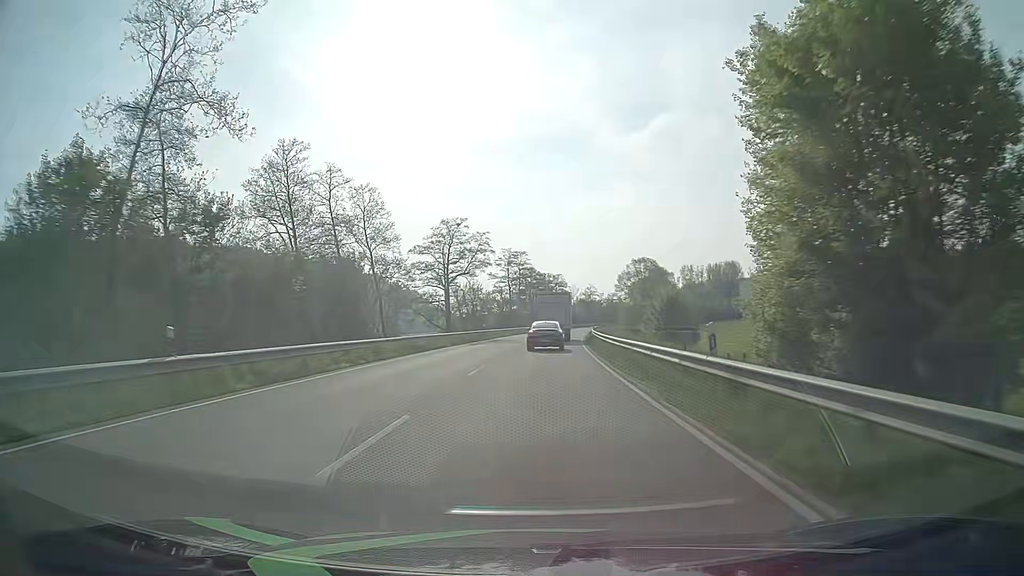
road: primary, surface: asphalt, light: Day
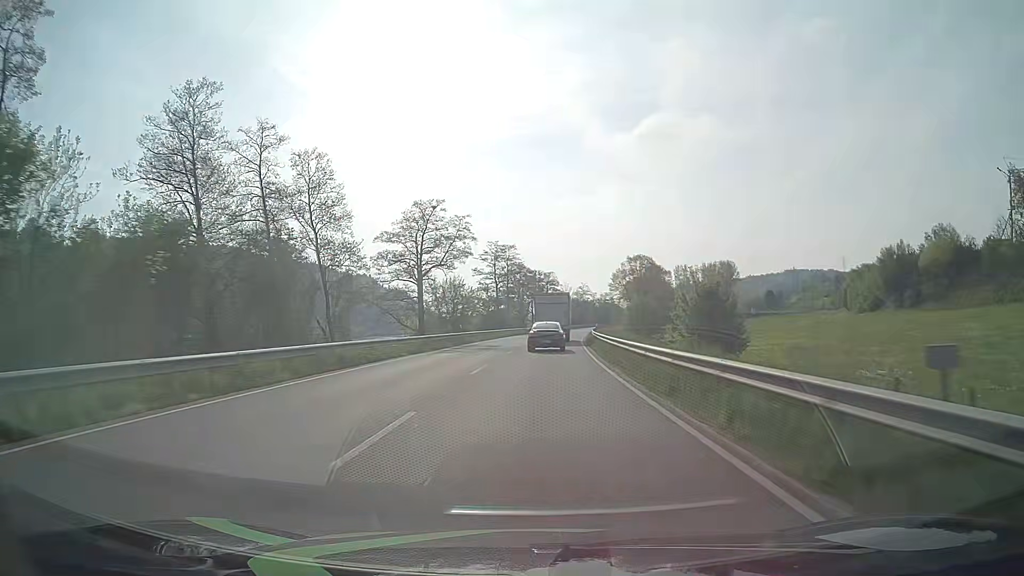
(+0.1, +11.4) m; +1°
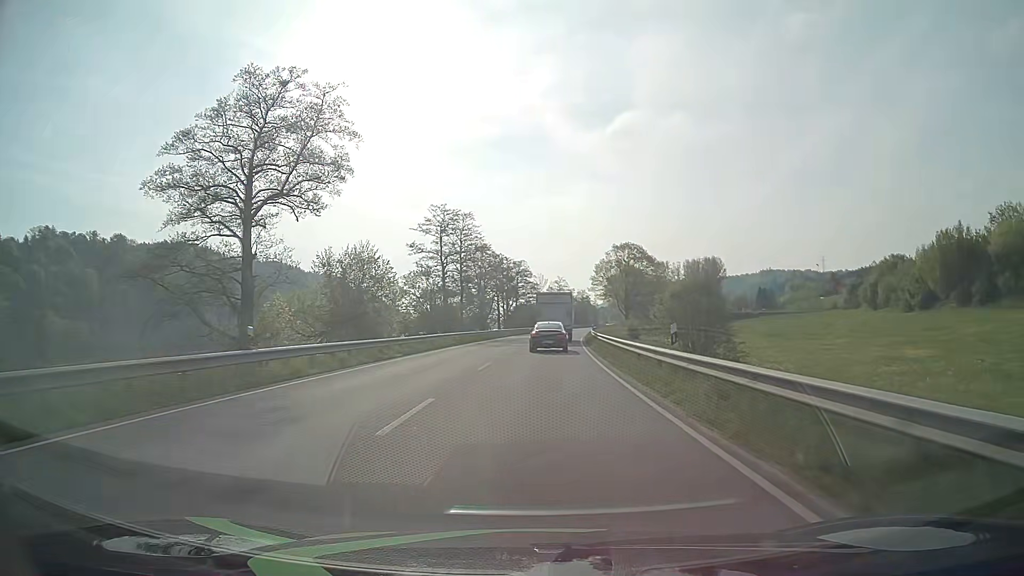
(+0.8, +33.8) m; +3°
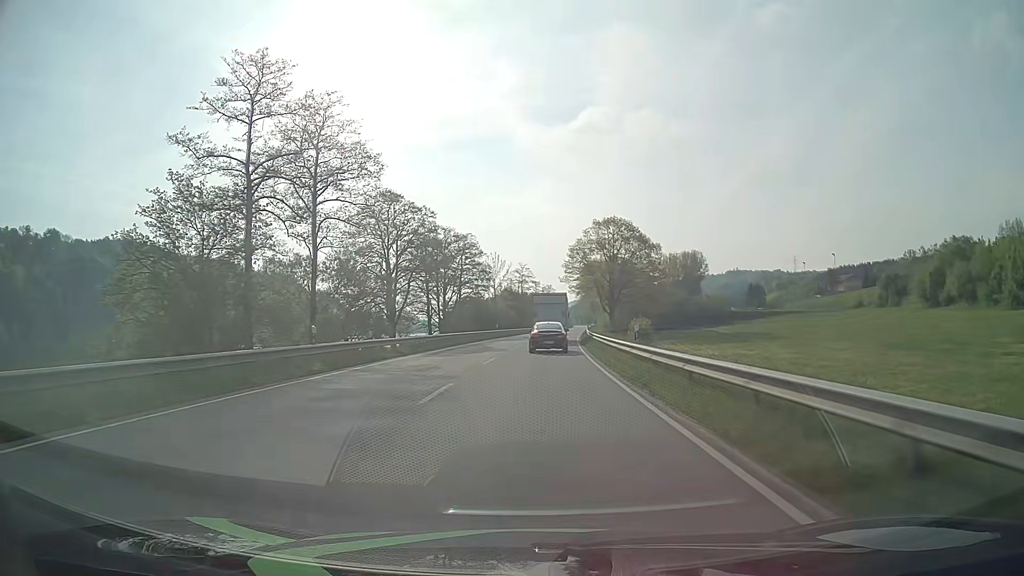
(+1.3, +43.8) m; +3°
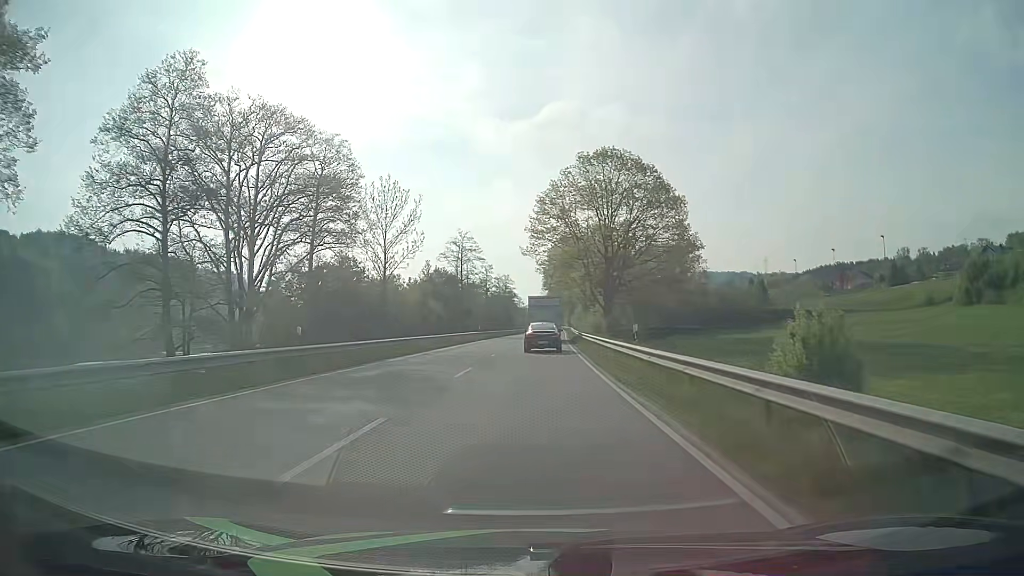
(+1.7, +53.5) m; +3°
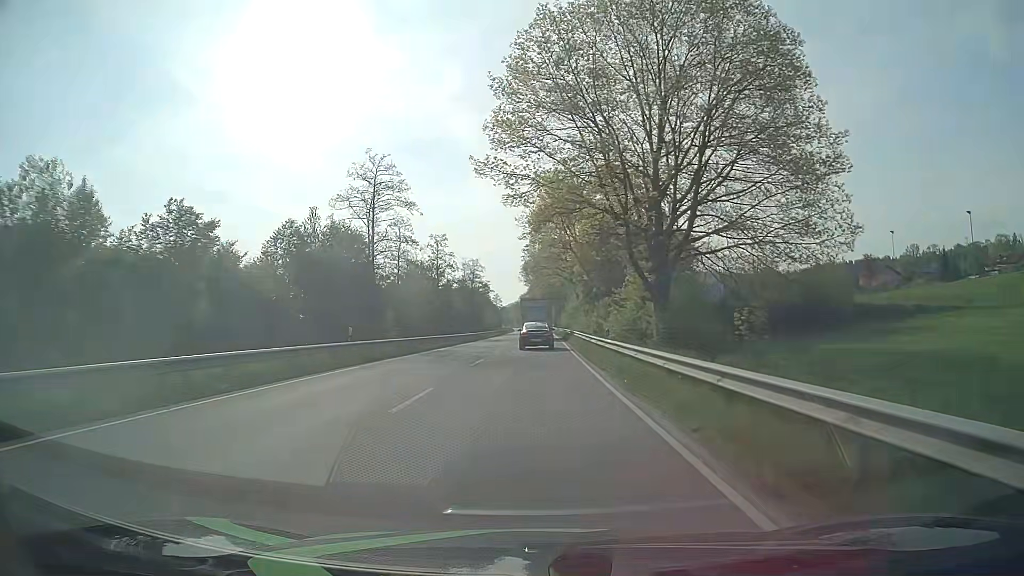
(+0.9, +43.0) m; +2°
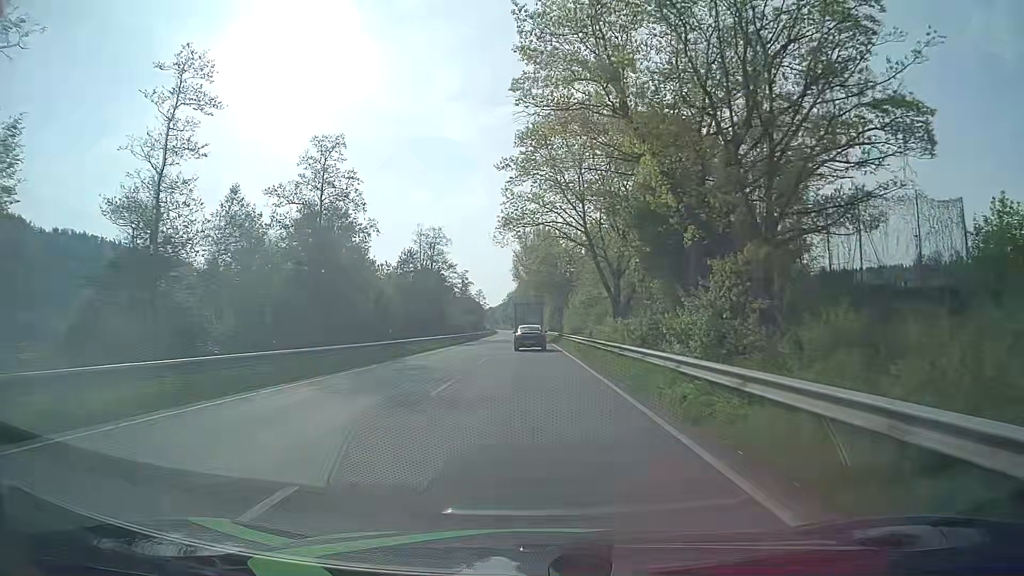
(0.0, +44.8) m; 0°
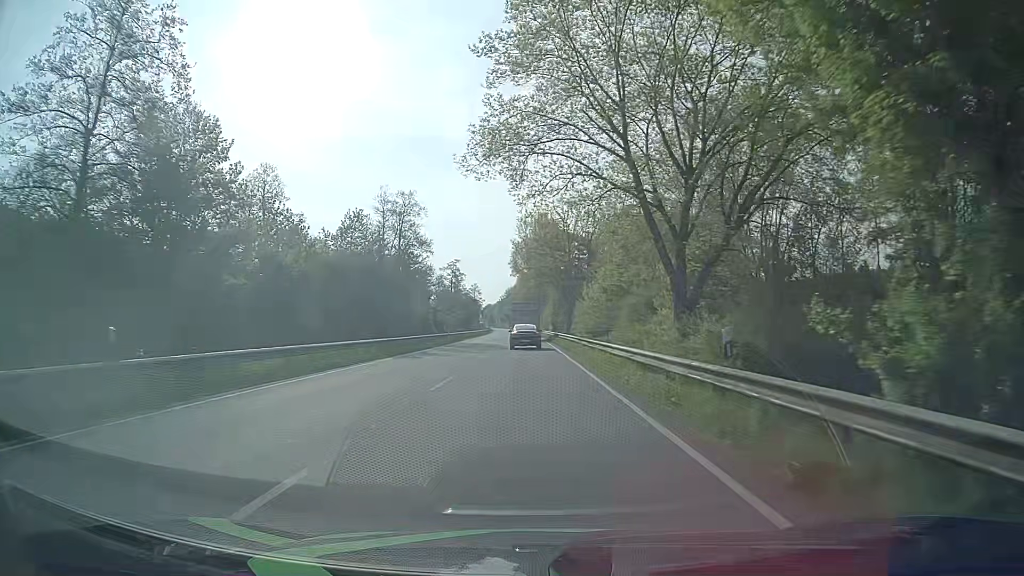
(+0.1, +23.2) m; 0°
(0, +10) (0, +20) (0, +30) (0, +40) (-1, +50) (-1, +60) (-1, +70) (-1, +80) (-1, +90) (-2, +100) m
